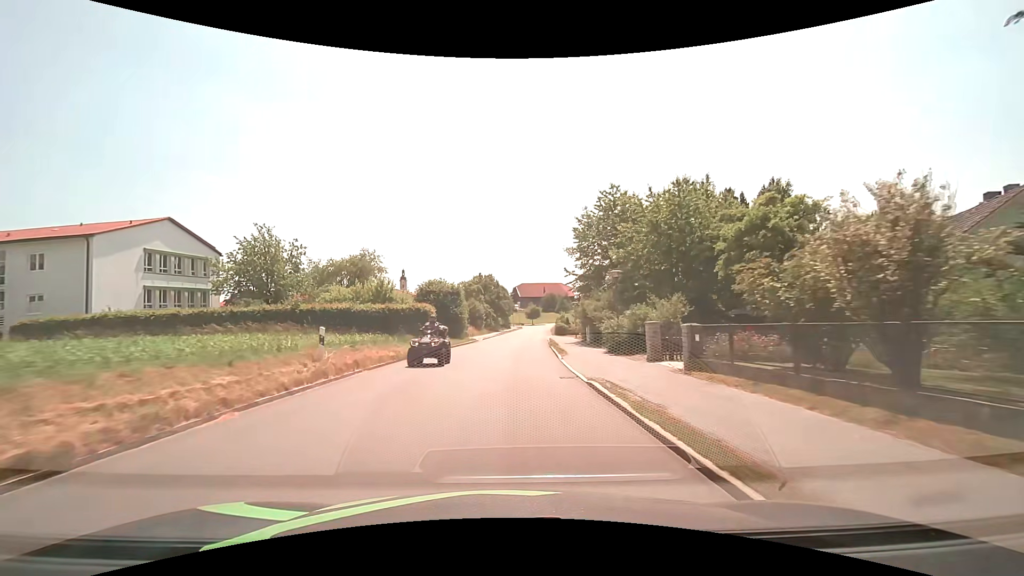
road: tertiary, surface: asphalt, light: Day
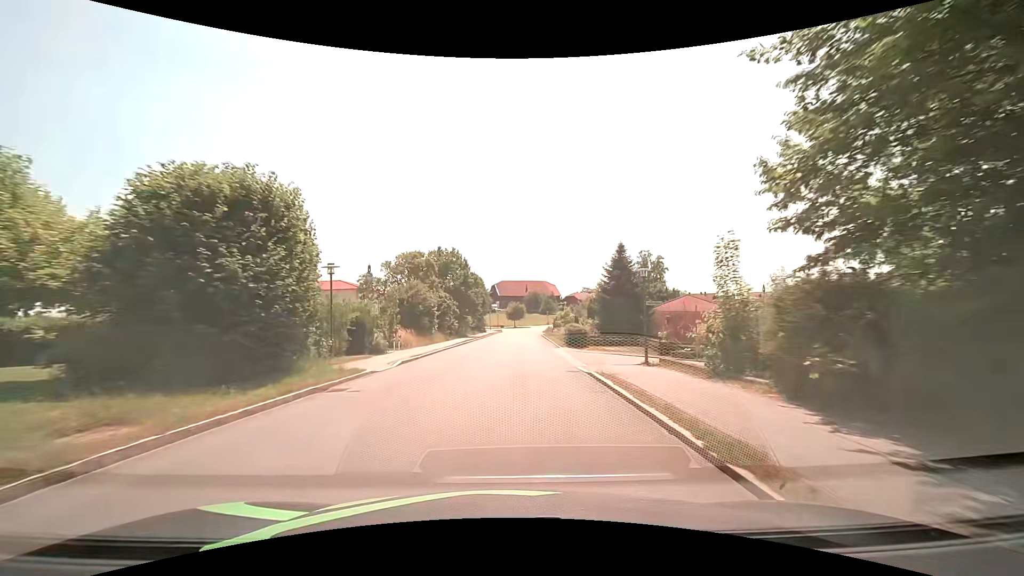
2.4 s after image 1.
(+0.3, +30.7) m; +2°
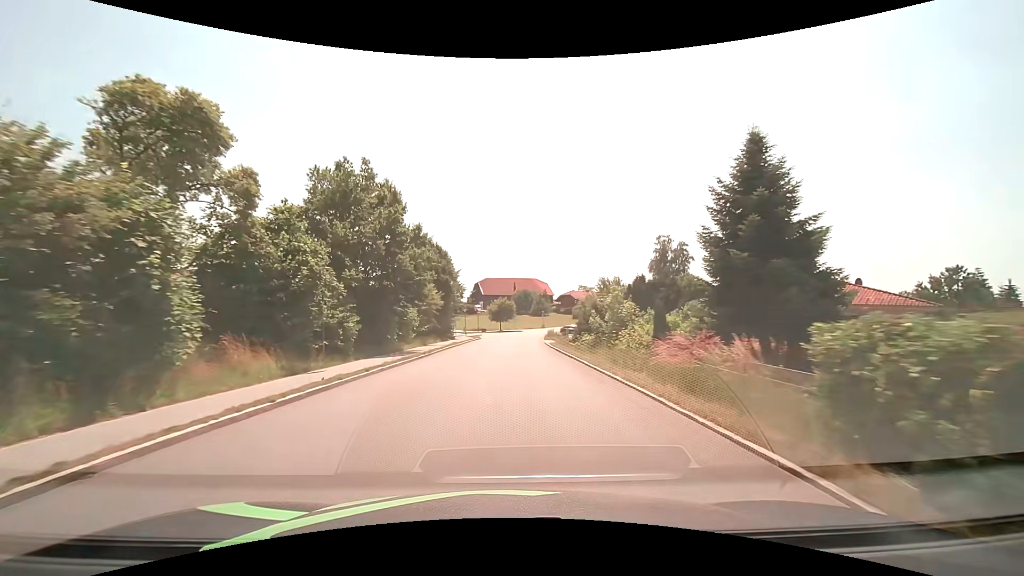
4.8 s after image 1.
(+0.3, +30.5) m; +1°
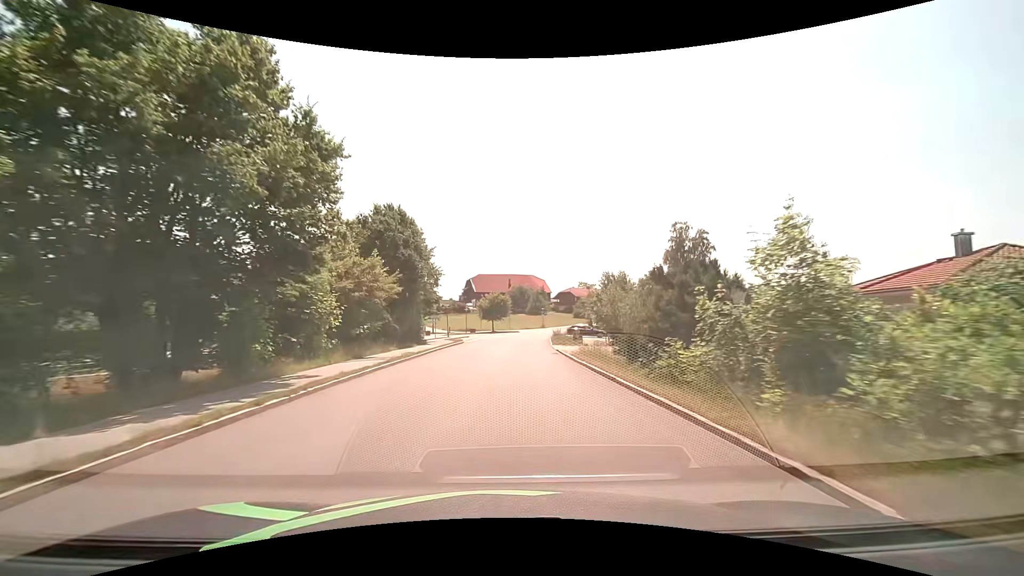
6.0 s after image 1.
(+0.1, +15.2) m; +1°
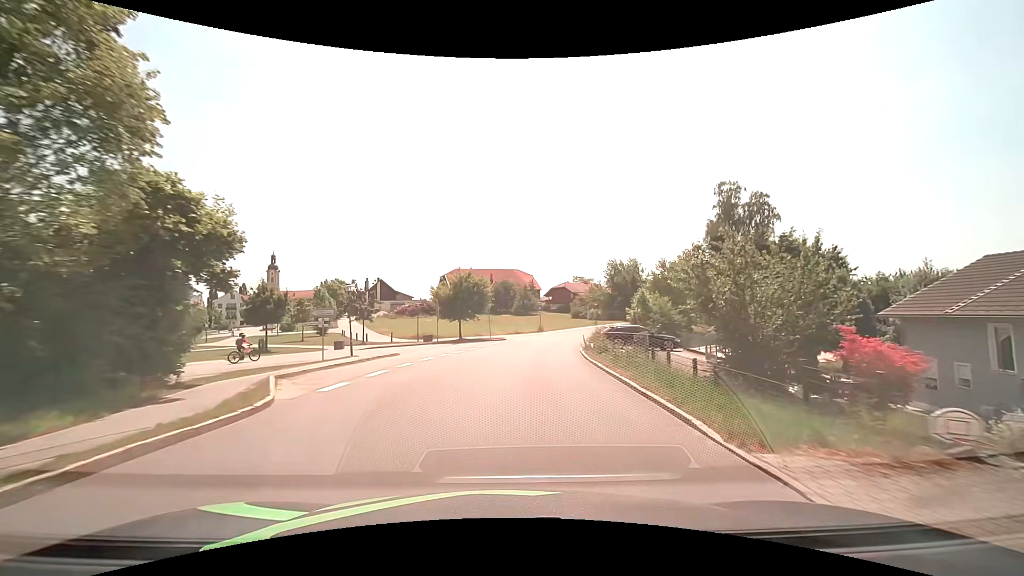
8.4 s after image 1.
(+0.4, +30.4) m; +2°
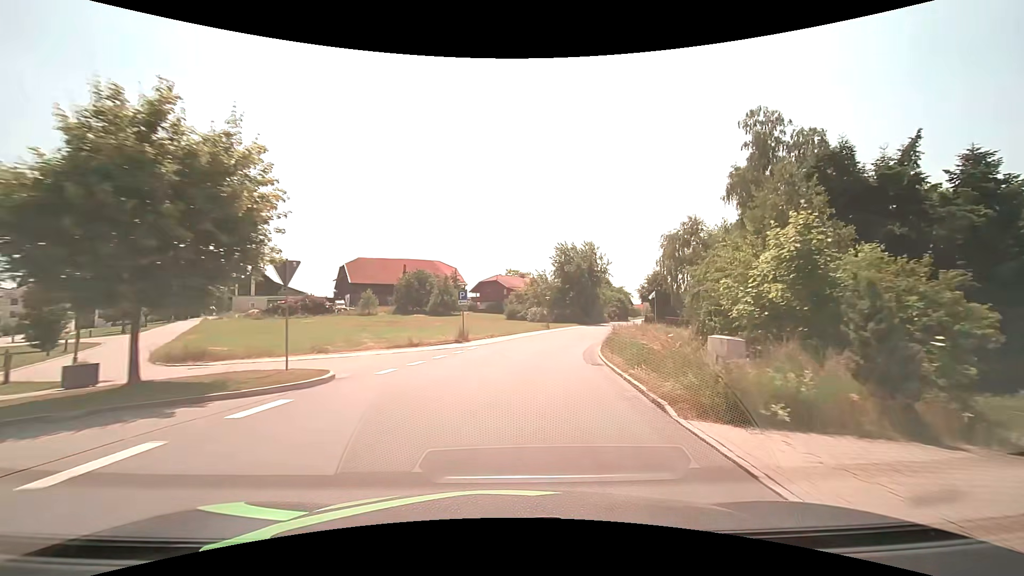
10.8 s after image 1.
(+1.9, +30.2) m; +8°
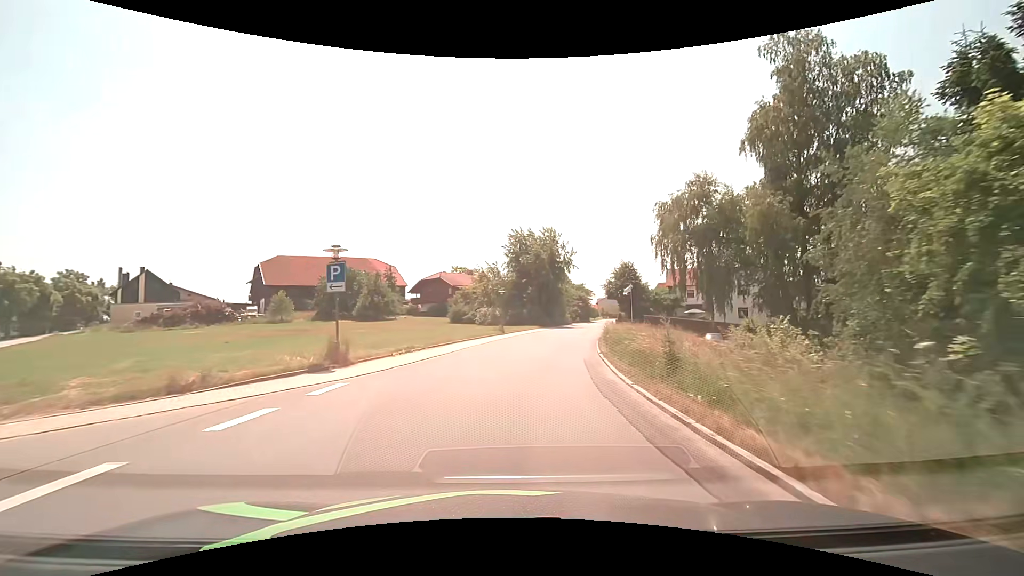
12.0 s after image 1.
(+0.8, +15.2) m; +6°
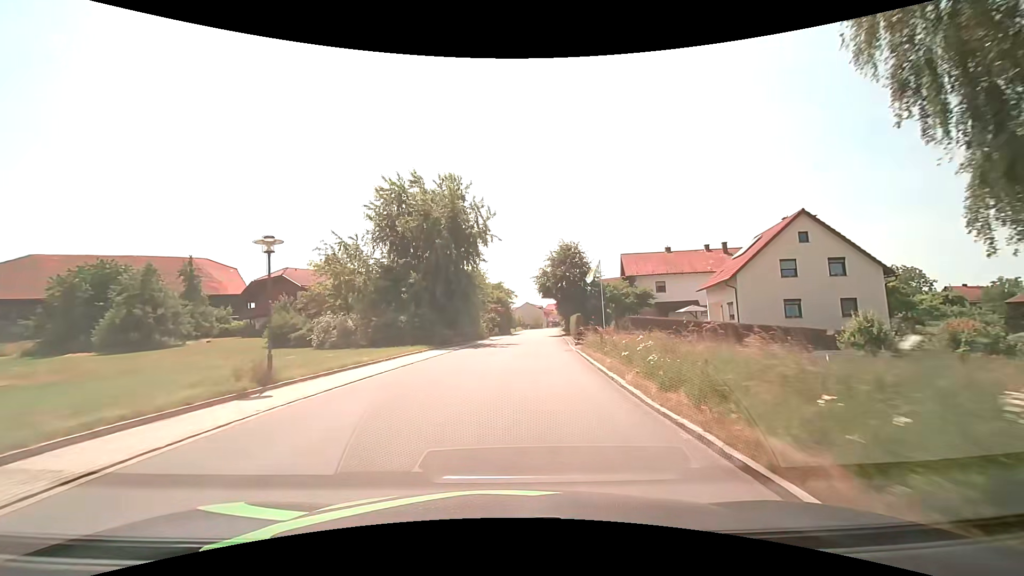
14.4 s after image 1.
(+2.9, +30.0) m; +10°
(0, +10) (+1, +20) (+1, +30) (+2, +40) (+3, +50) (+4, +60) (+5, +70) (+6, +80) (+7, +90) (+8, +100) m
